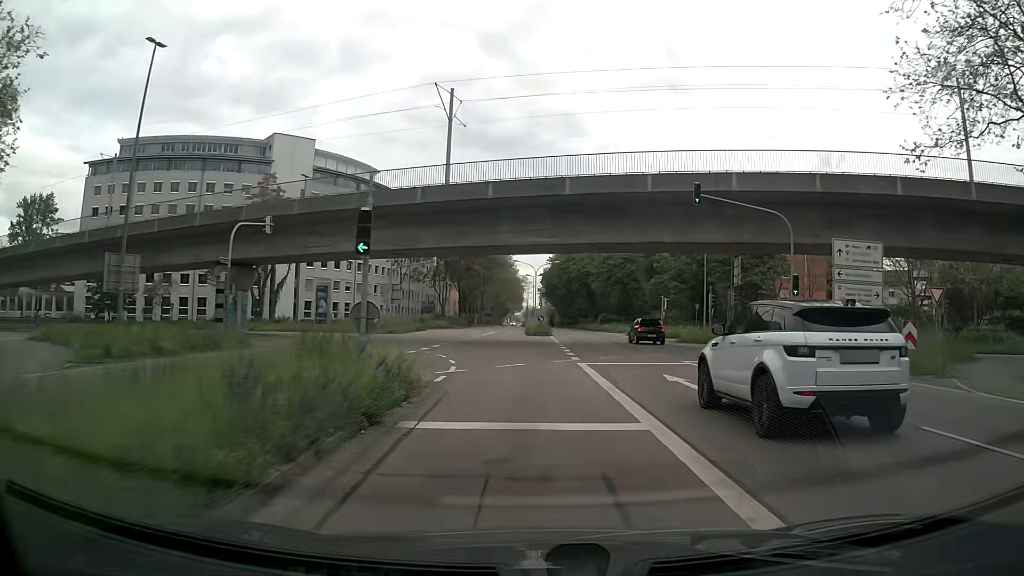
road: secondary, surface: asphalt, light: Day
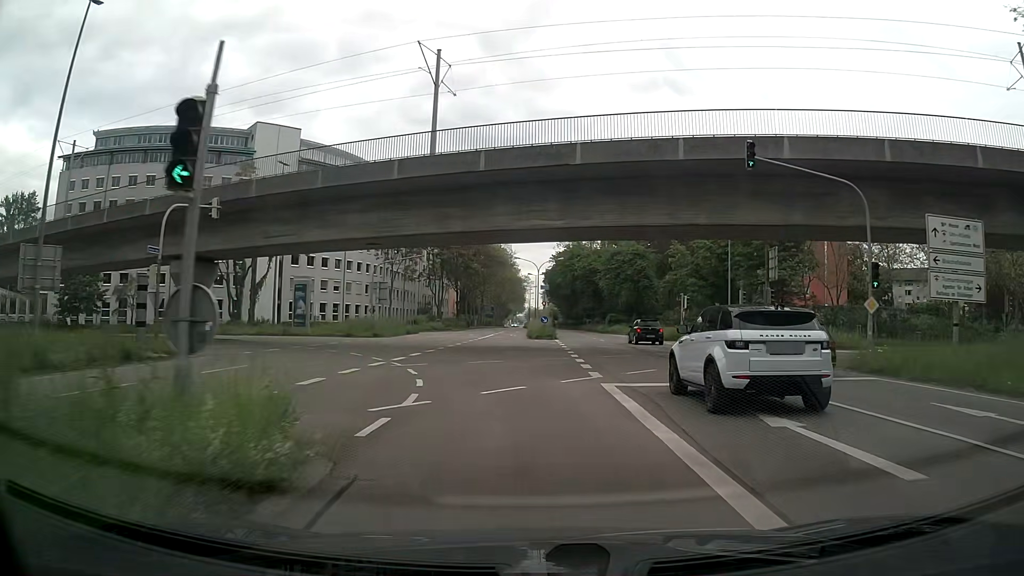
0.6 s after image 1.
(0.0, +6.5) m; 0°
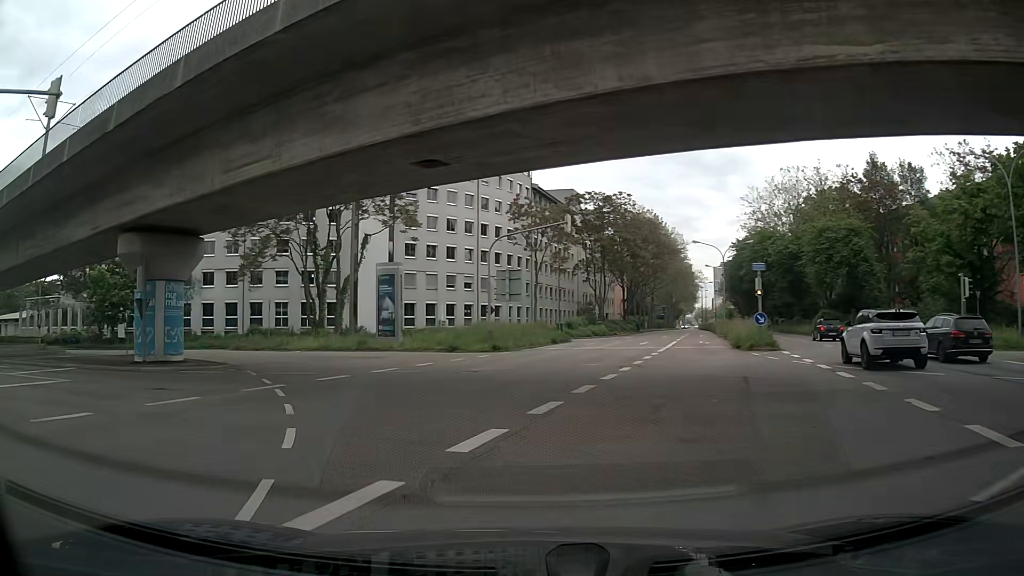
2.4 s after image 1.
(-1.6, +18.6) m; -14°
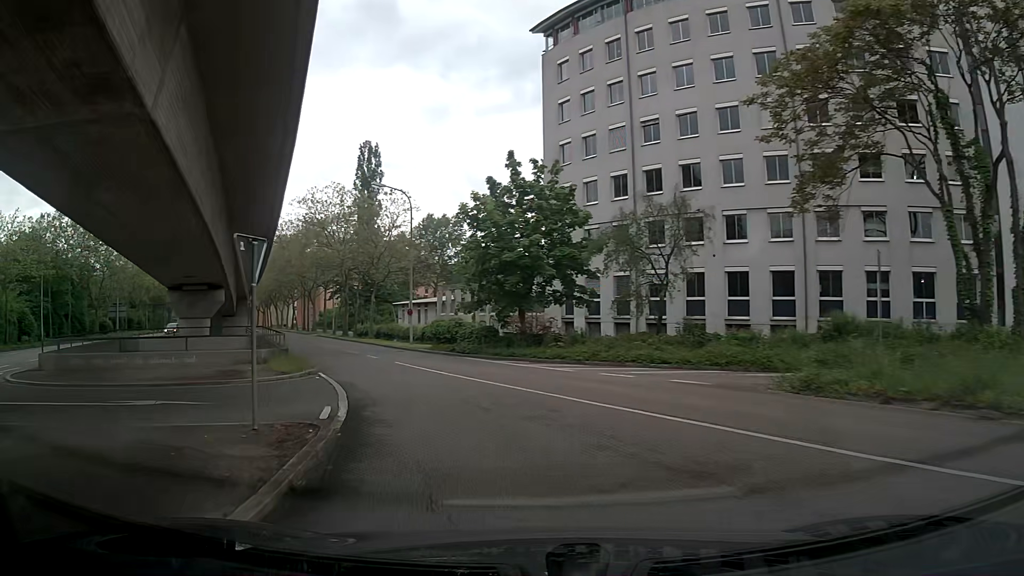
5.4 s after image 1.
(-12.0, +26.9) m; -46°
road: tertiary
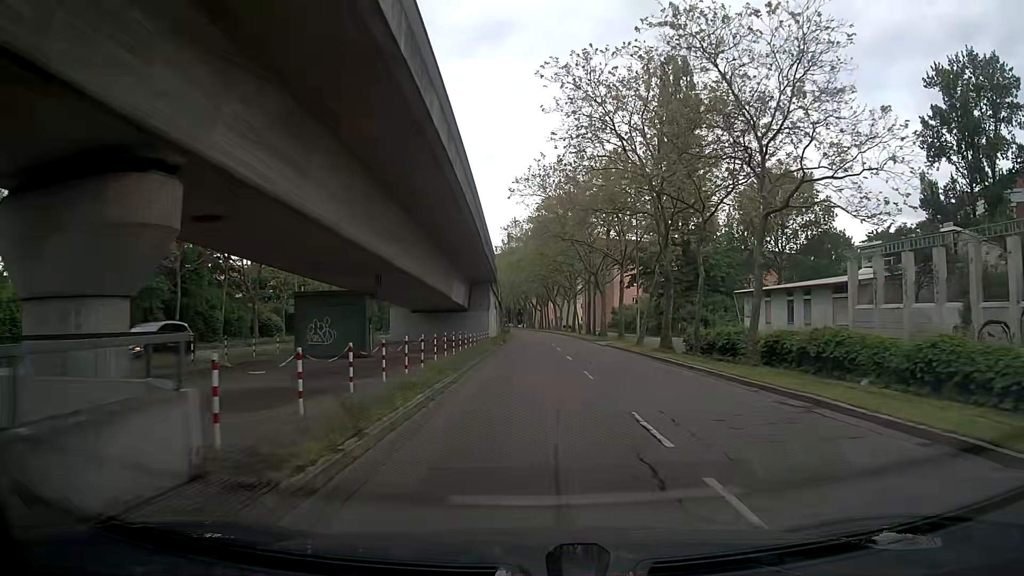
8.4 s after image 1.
(-9.9, +31.4) m; -26°
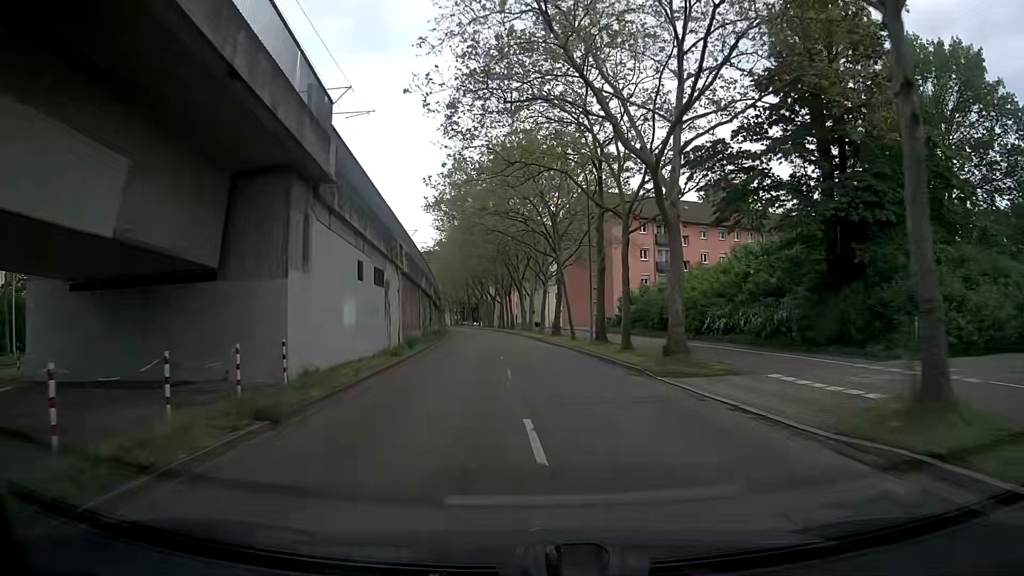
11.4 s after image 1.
(+0.9, +37.5) m; +3°
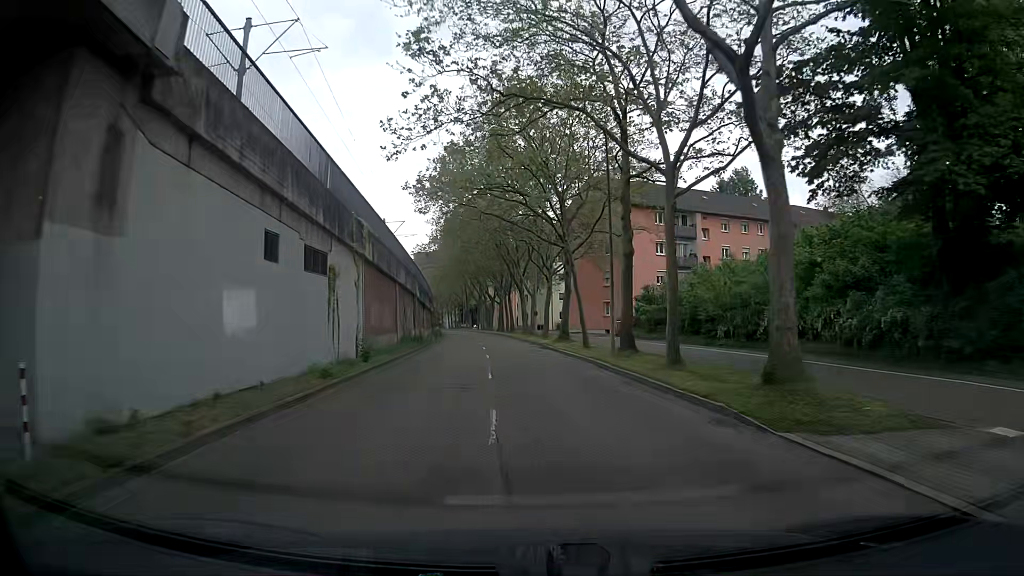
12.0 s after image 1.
(0.0, +7.9) m; 0°
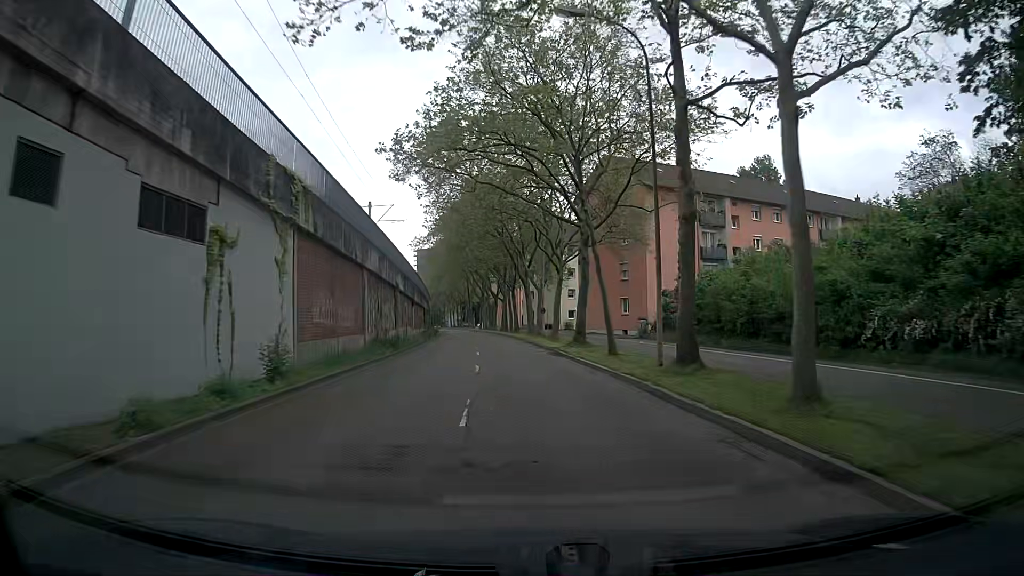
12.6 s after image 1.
(0.0, +7.9) m; 0°
(0, +10) (-1, +20) (-1, +30) (-2, +40) (-3, +50) (-4, +60) (-5, +70) (-7, +80) (-8, +90) (-10, +99) m
